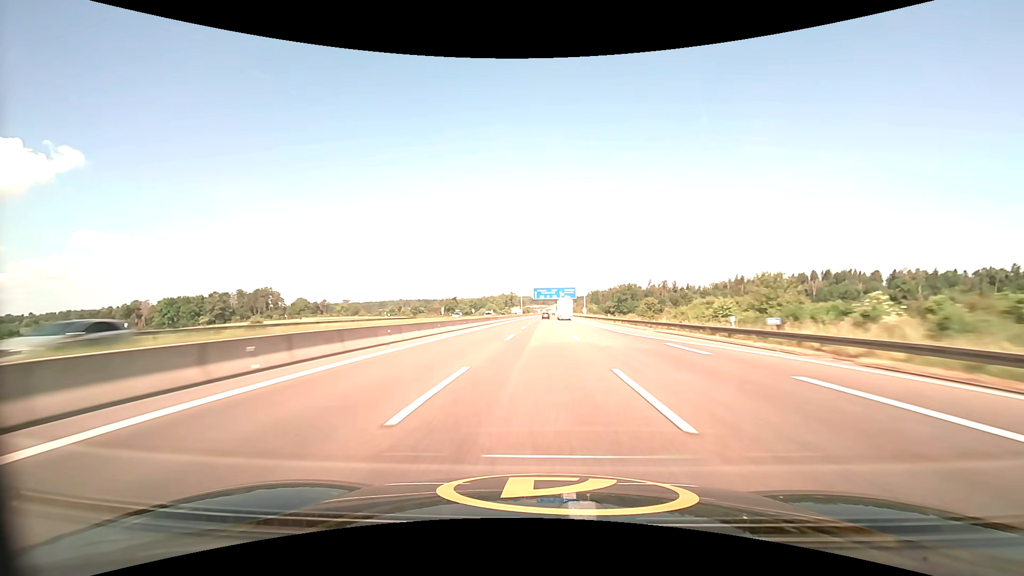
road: motorway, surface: asphalt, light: Day
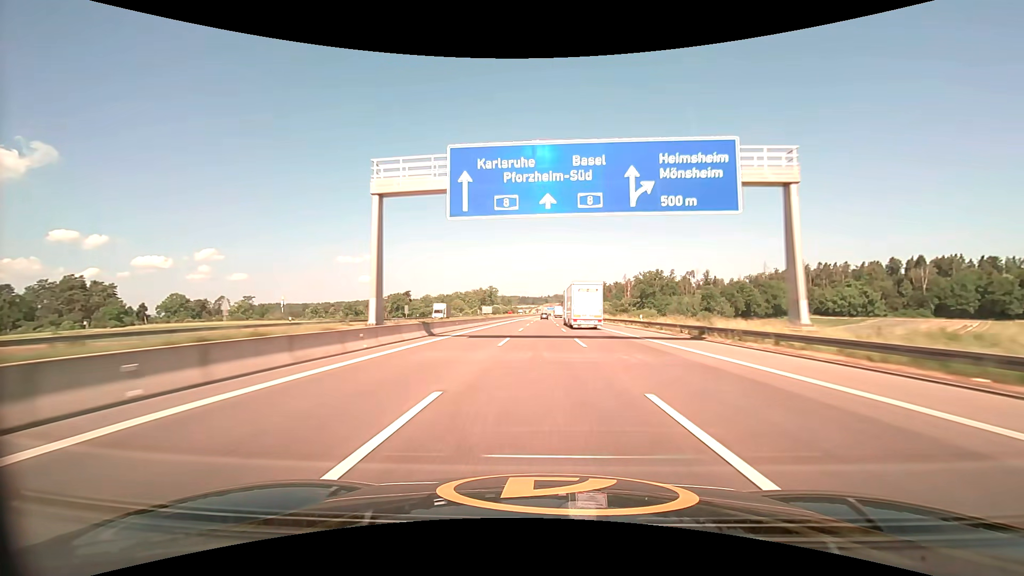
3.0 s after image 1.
(+1.4, +129.4) m; +1°
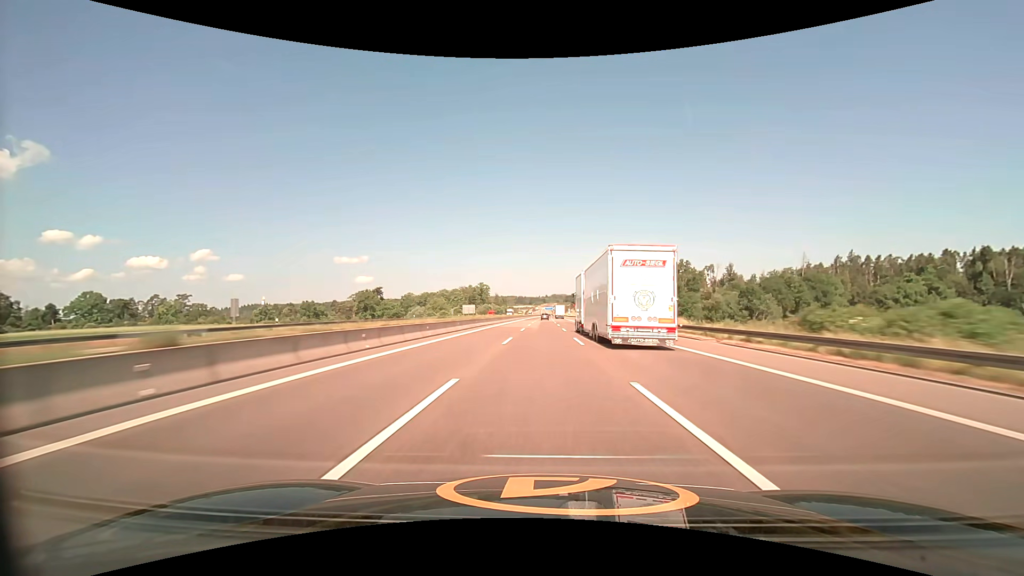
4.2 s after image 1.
(+0.1, +52.3) m; 0°
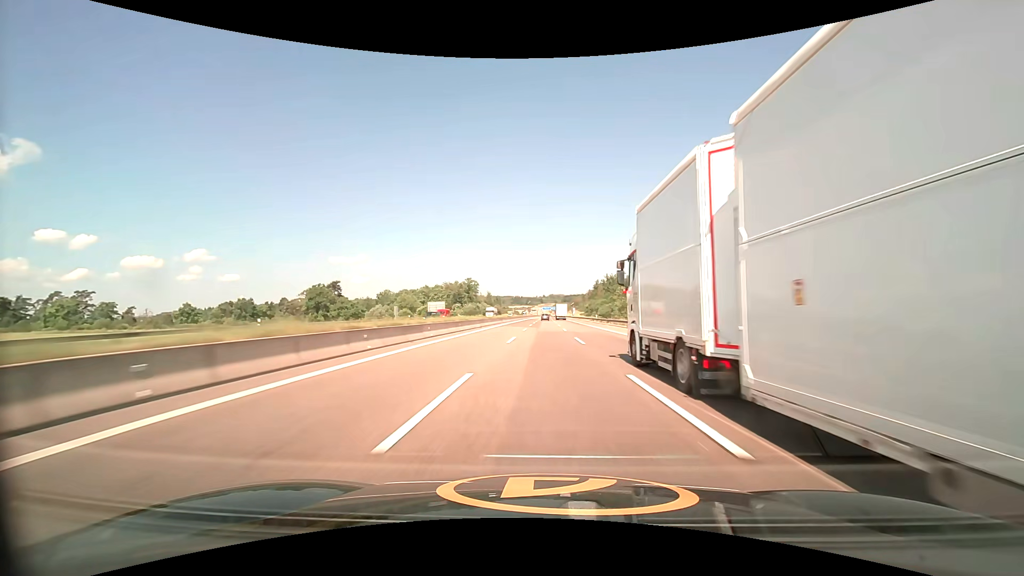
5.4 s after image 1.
(+0.1, +52.6) m; 0°
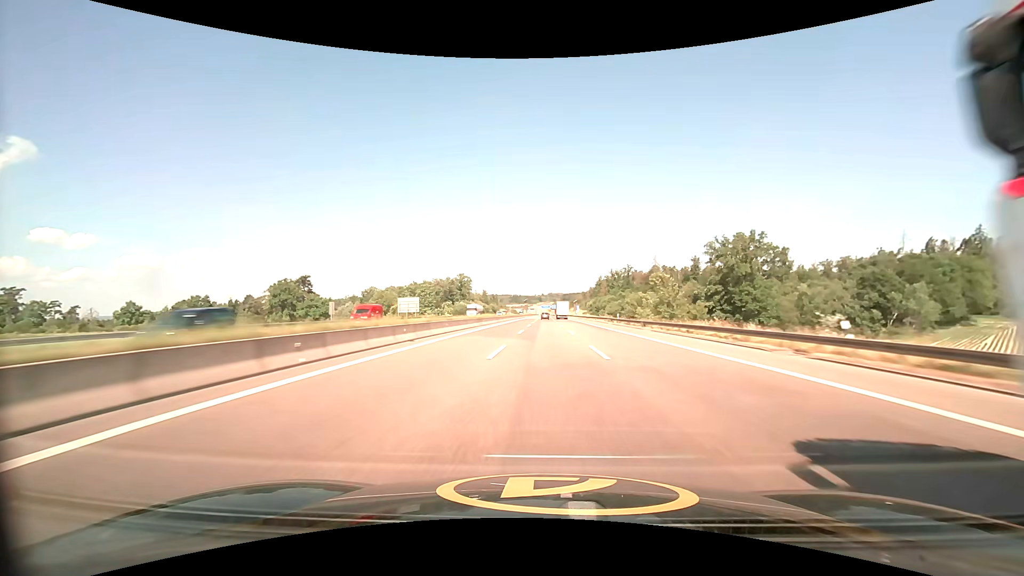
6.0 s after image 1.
(+0.1, +26.4) m; 0°
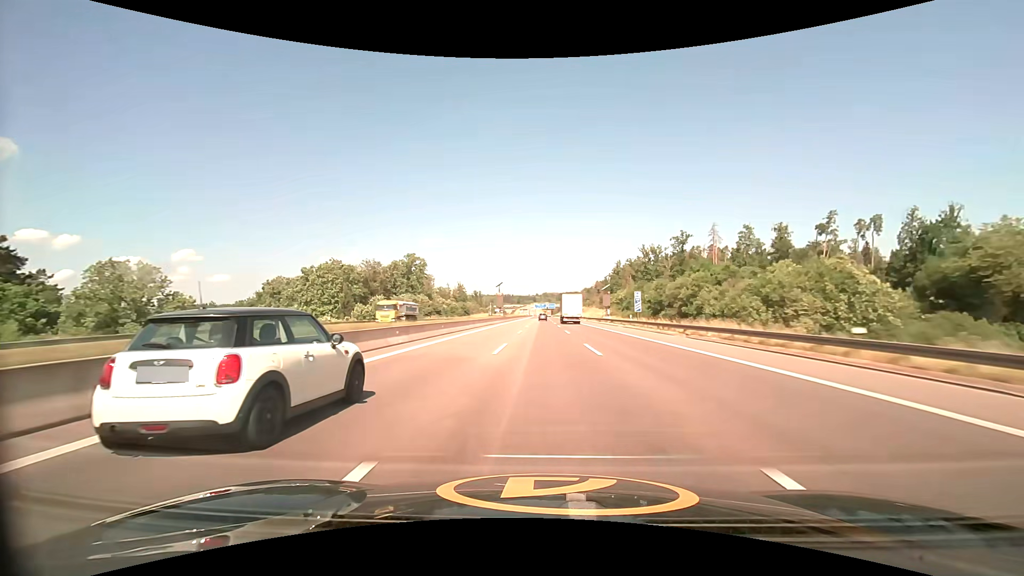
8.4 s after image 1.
(+1.2, +105.8) m; +1°
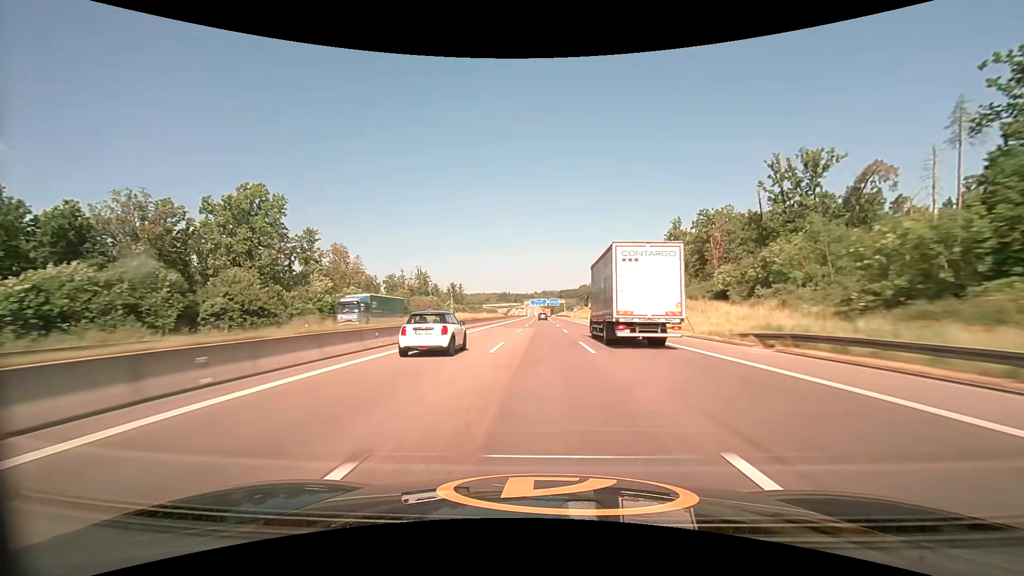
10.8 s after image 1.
(+0.4, +107.2) m; 0°
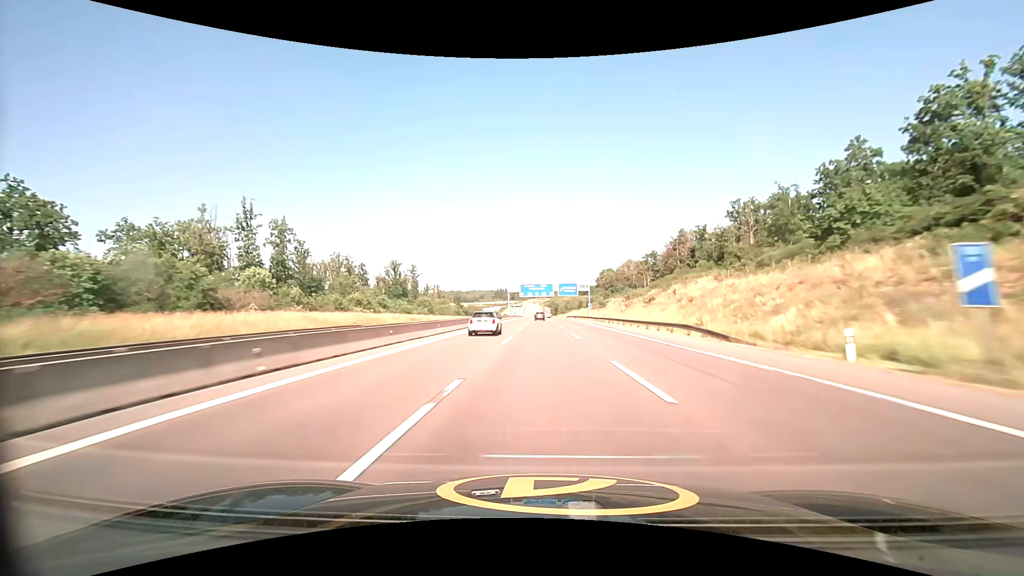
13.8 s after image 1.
(-0.2, +134.8) m; 0°
(0, +10) (0, +20) (0, +30) (0, +40) (0, +50) (0, +60) (0, +70) (0, +80) (0, +90) (0, +100) m
